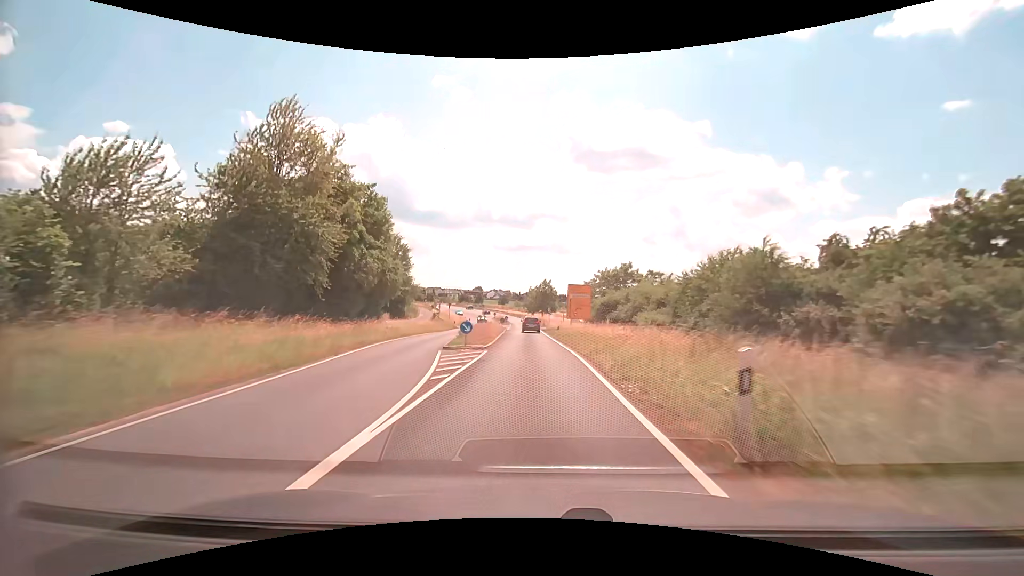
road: secondary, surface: asphalt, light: Day
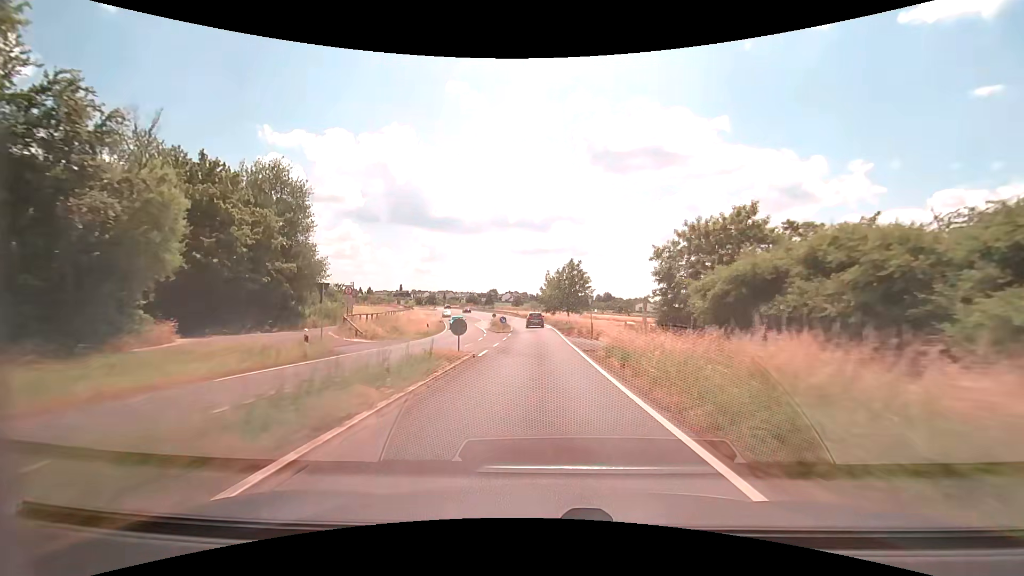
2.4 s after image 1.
(-1.2, +40.3) m; -3°
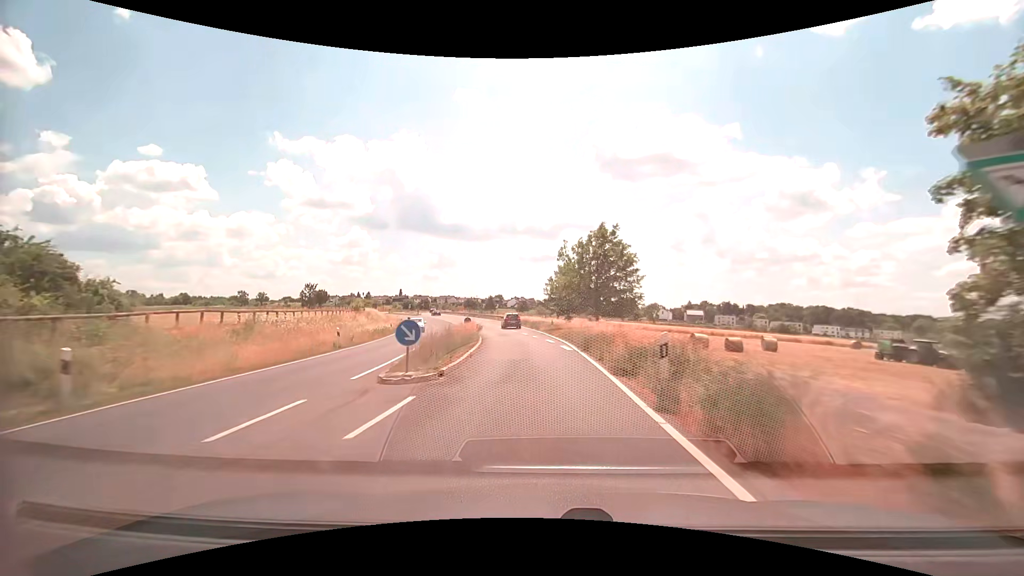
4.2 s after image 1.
(0.0, +30.8) m; -1°
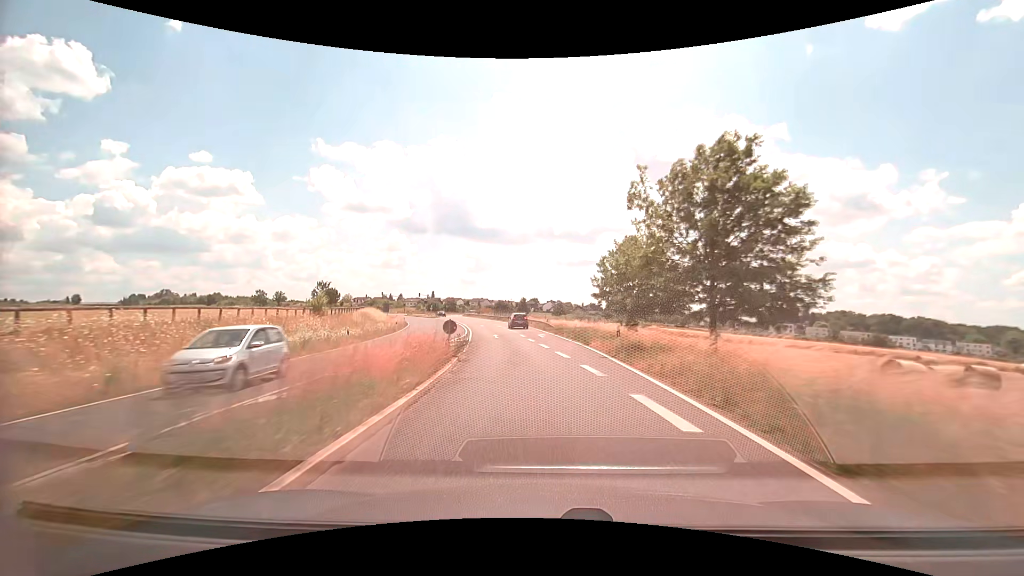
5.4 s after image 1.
(-0.7, +20.5) m; -4°
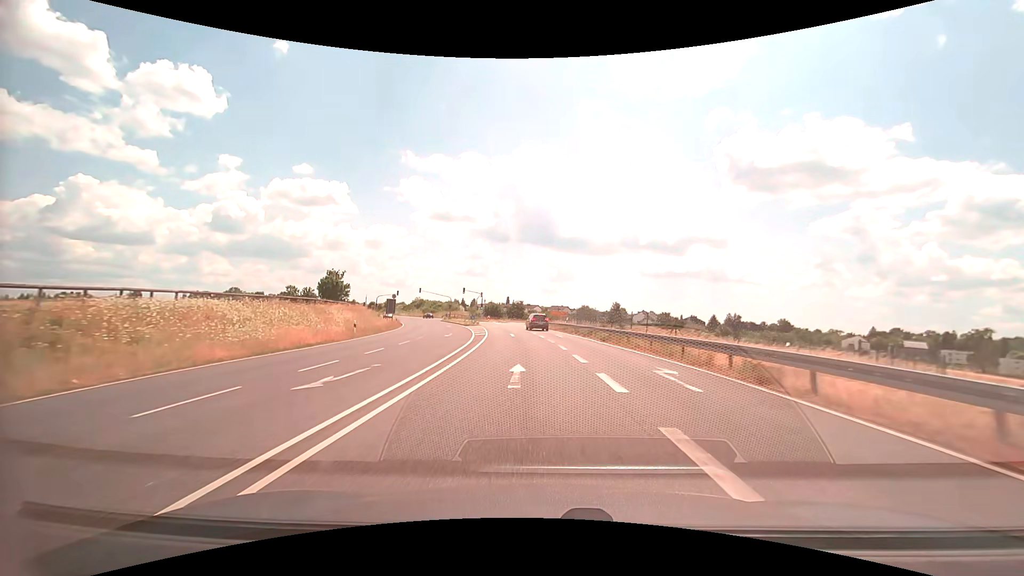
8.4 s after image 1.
(-4.9, +50.6) m; -10°
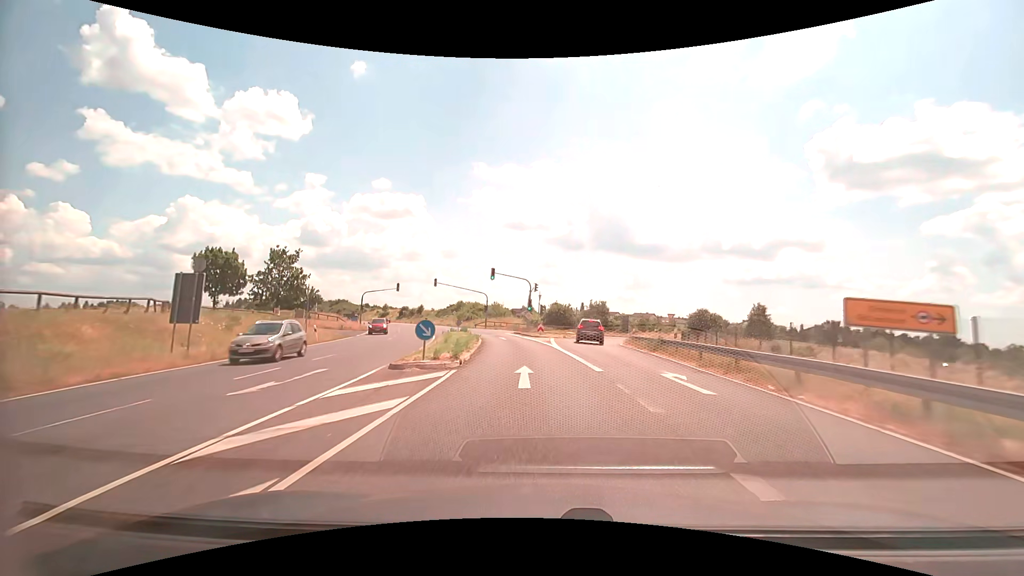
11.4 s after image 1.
(-3.1, +49.7) m; -8°
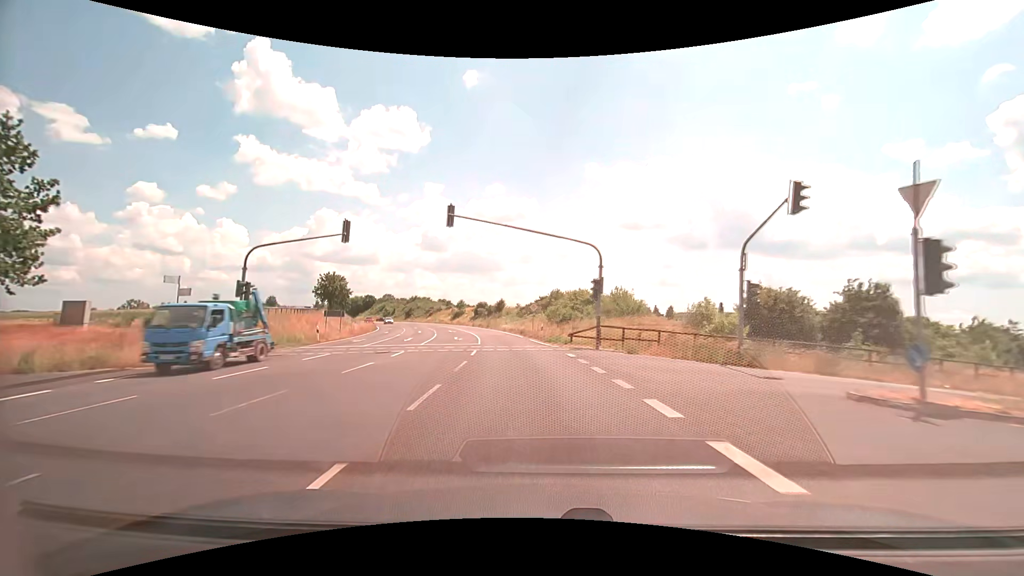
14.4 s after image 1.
(-5.0, +48.5) m; -13°
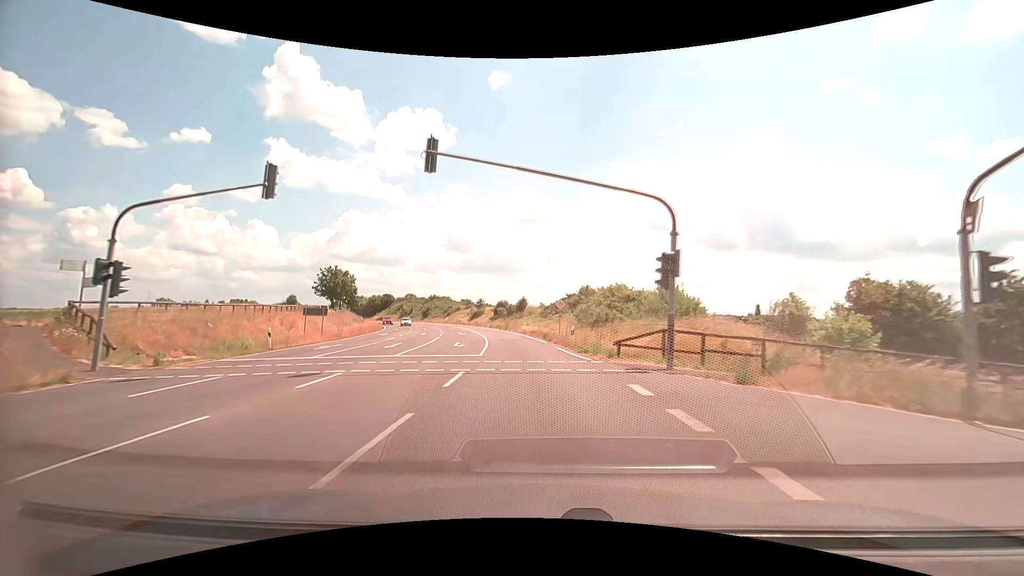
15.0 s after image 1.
(-0.2, +9.7) m; -2°
(0, +10) (-1, +20) (-2, +30) (-3, +40) (-5, +50) (-7, +59) (-9, +69) (-12, +79) (-15, +88) (-19, +98) m
